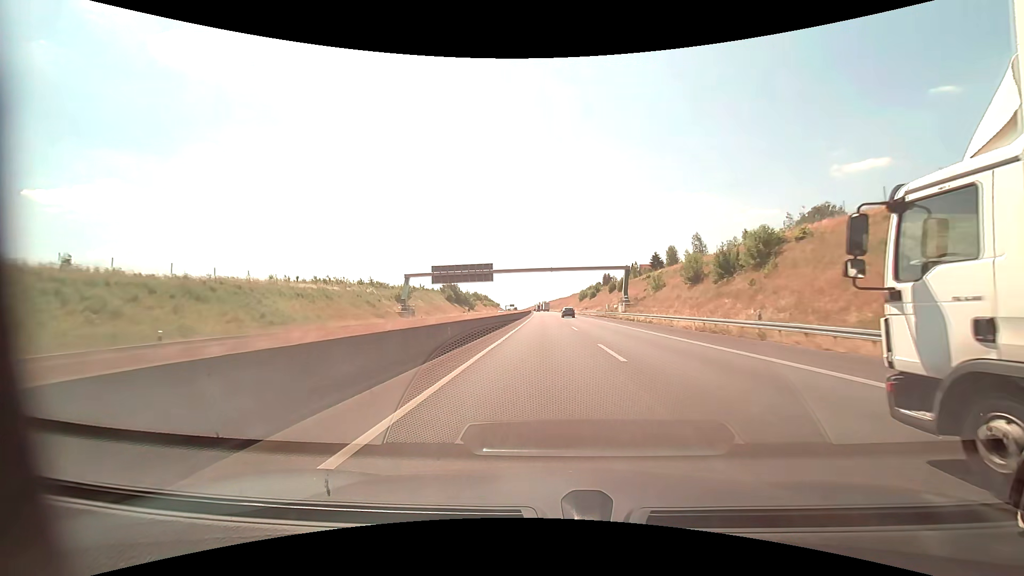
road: motorway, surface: asphalt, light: Day
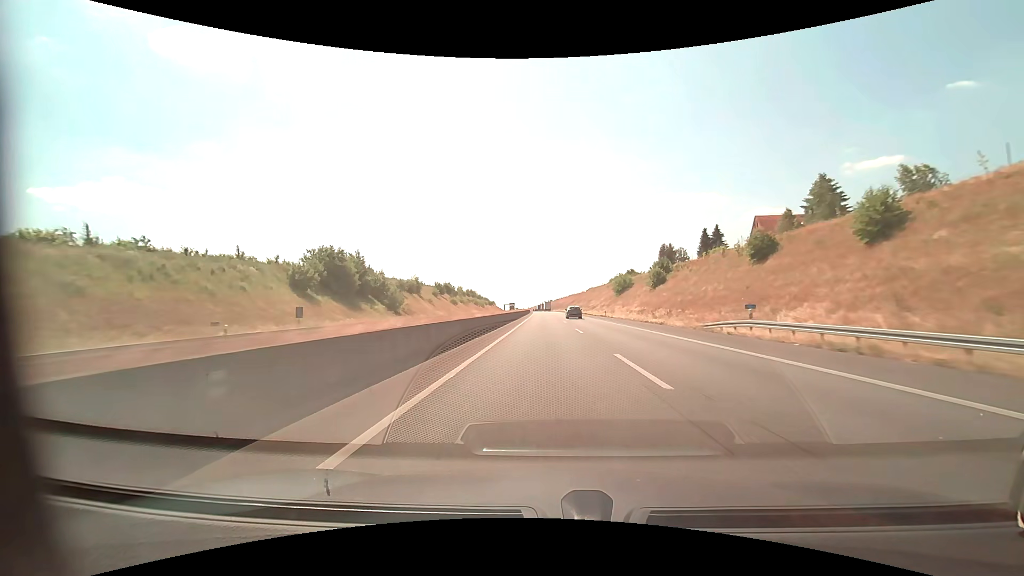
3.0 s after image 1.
(-0.6, +96.0) m; -1°
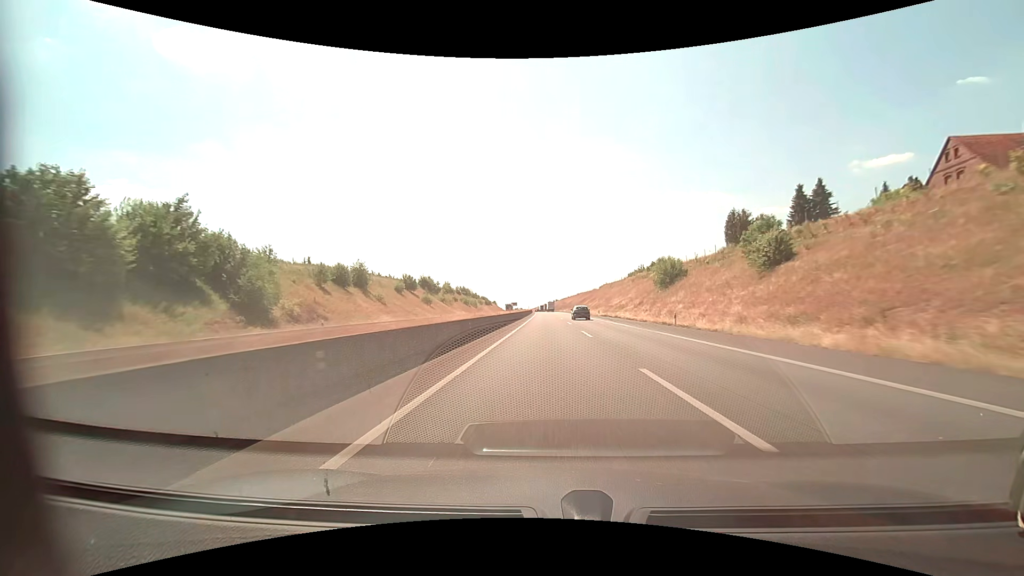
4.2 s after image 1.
(0.0, +39.8) m; 0°
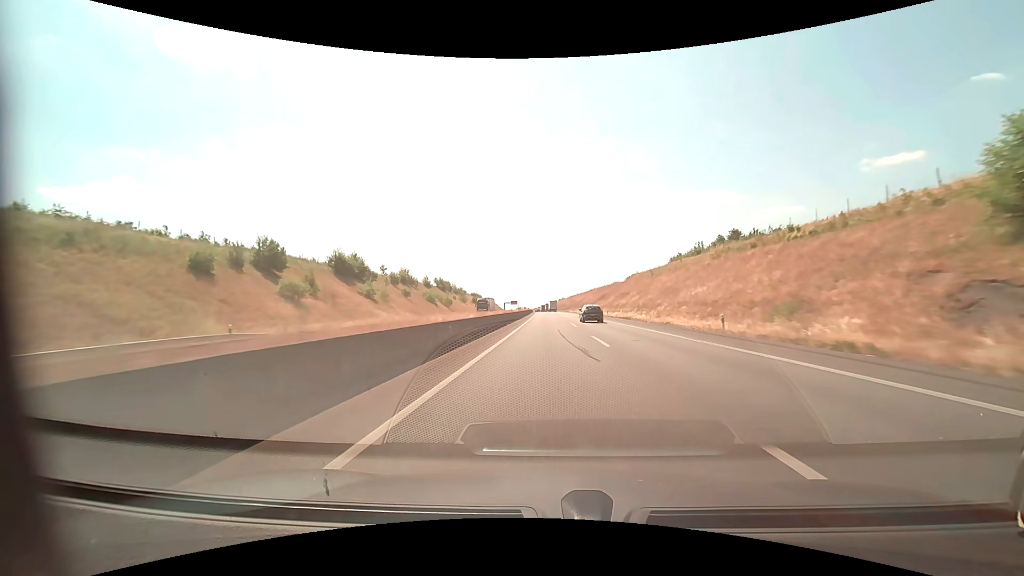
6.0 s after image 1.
(+0.1, +60.6) m; 0°
(0, +10) (0, +20) (0, +30) (0, +40) (0, +50) (0, +60) (0, +70) (0, +80) (0, +90) (0, +100) m
